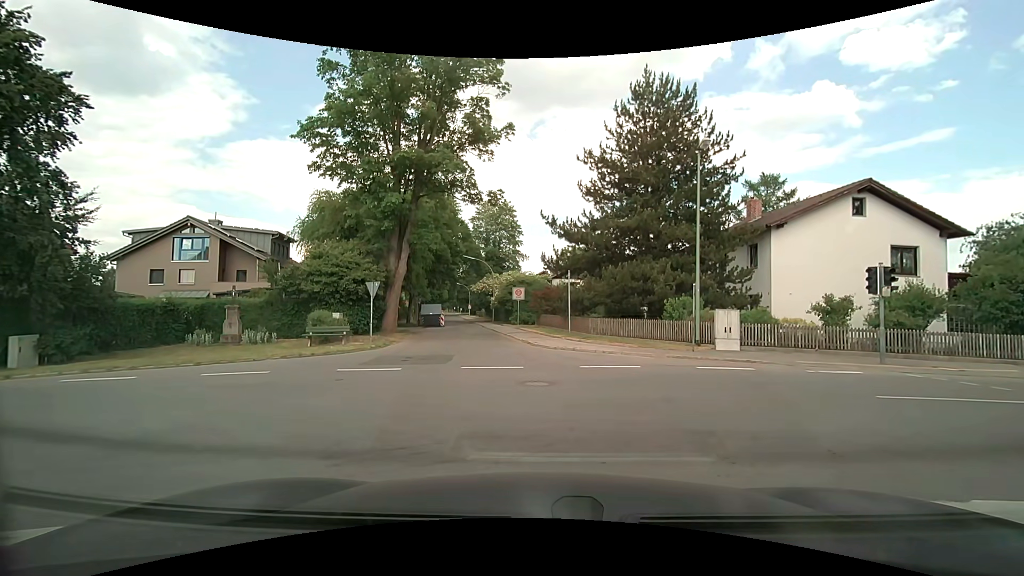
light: Day
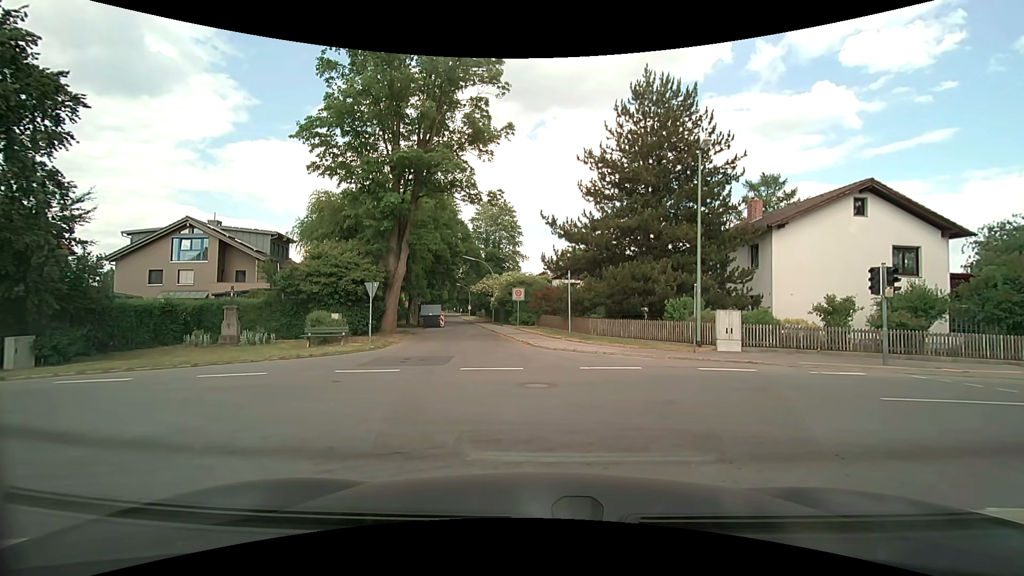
(0.0, +0.2) m; 0°
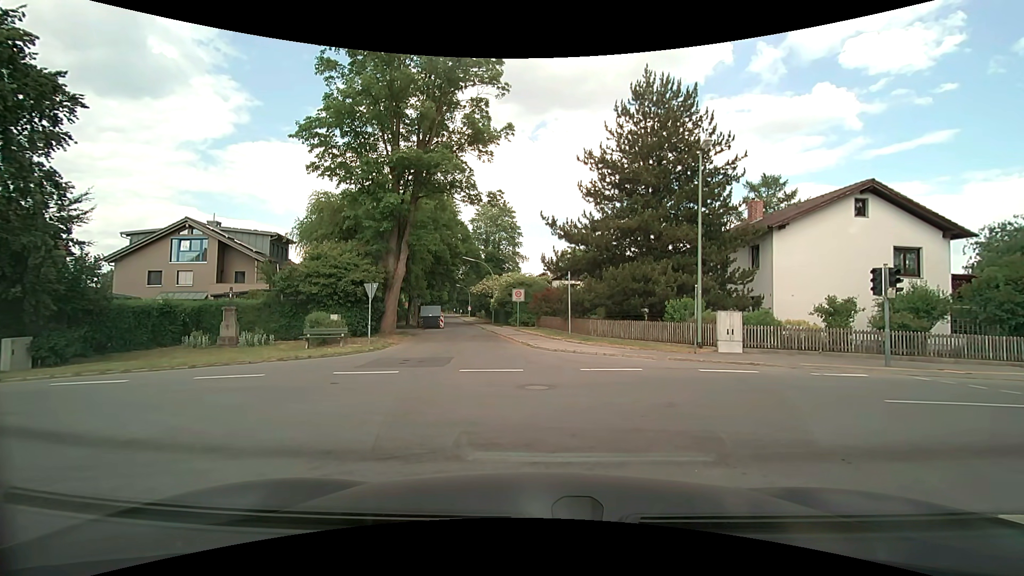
(0.0, +0.1) m; 0°
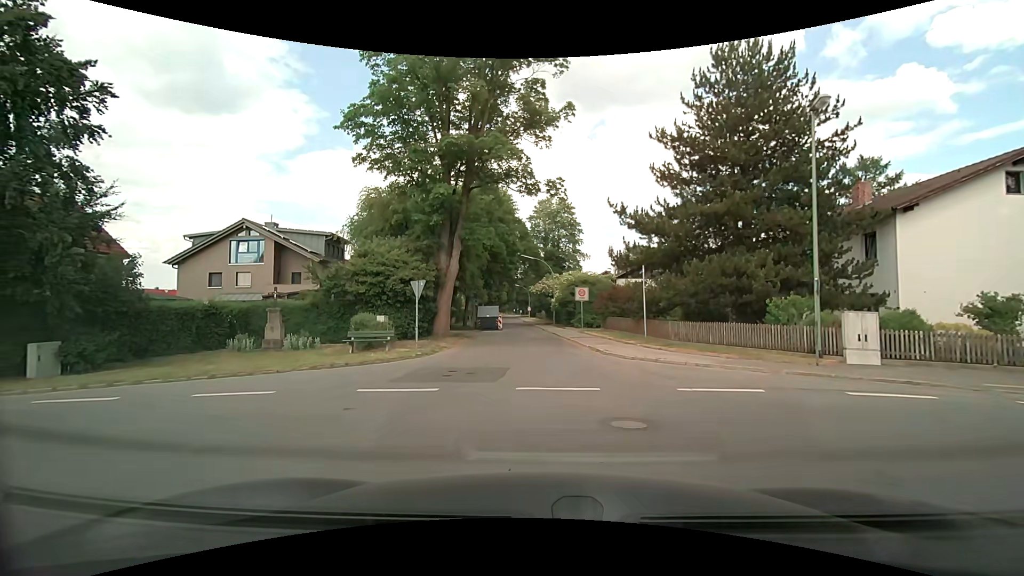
(-0.1, +3.0) m; -4°
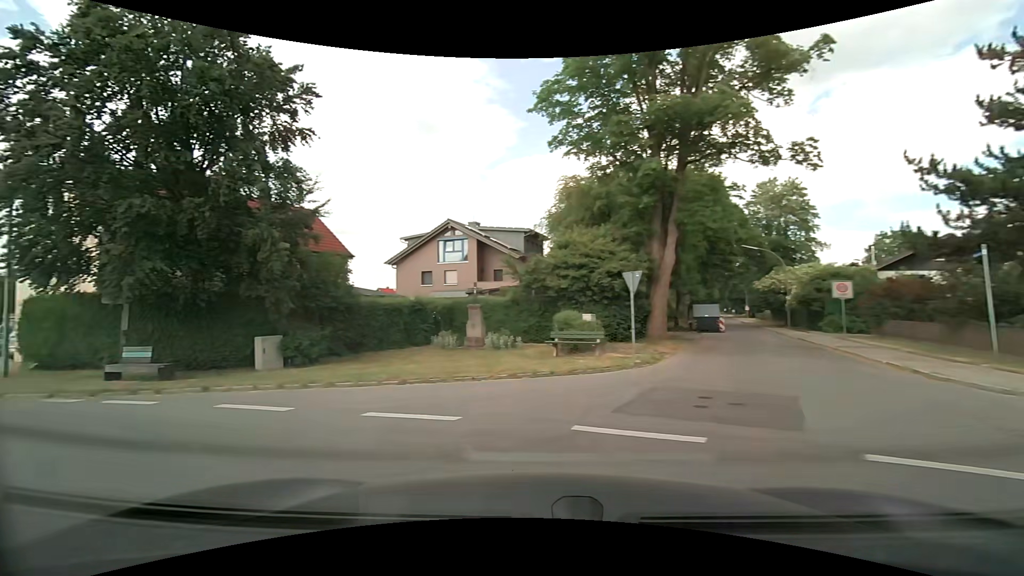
(-0.7, +3.6) m; -22°
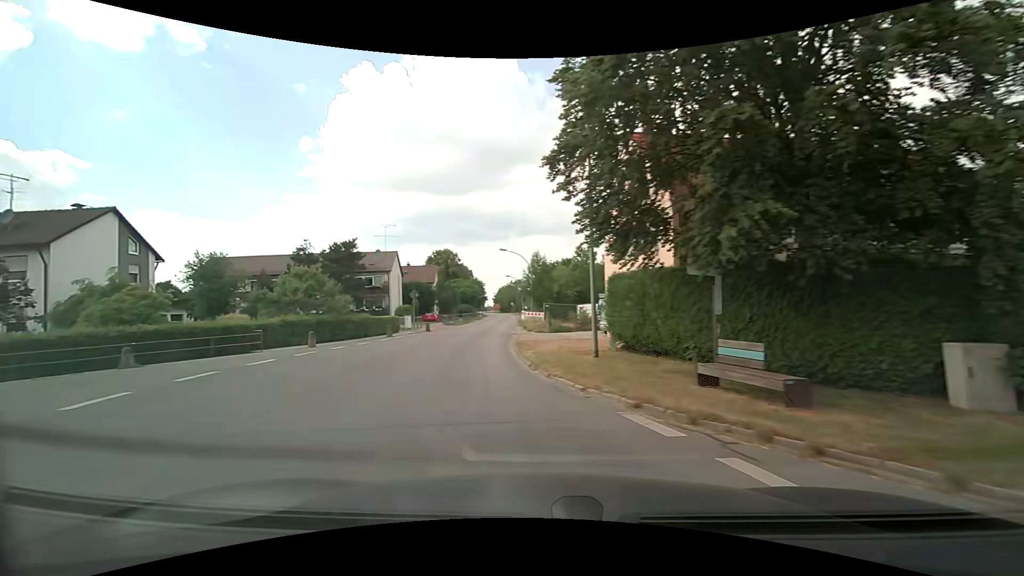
(-3.8, +6.3) m; -58°
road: tertiary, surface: asphalt
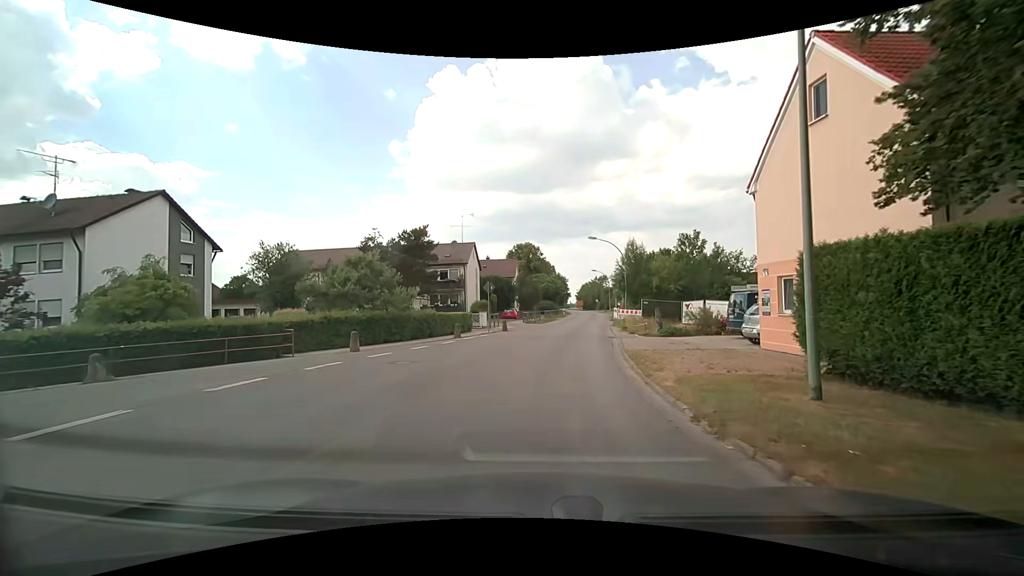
(-0.8, +6.3) m; -9°
(0, +10) (0, +20) (+2, +30) (+3, +40) (+4, +50) (+5, +60) (+6, +70) (+7, +80) (+8, +90) (+8, +100) m
